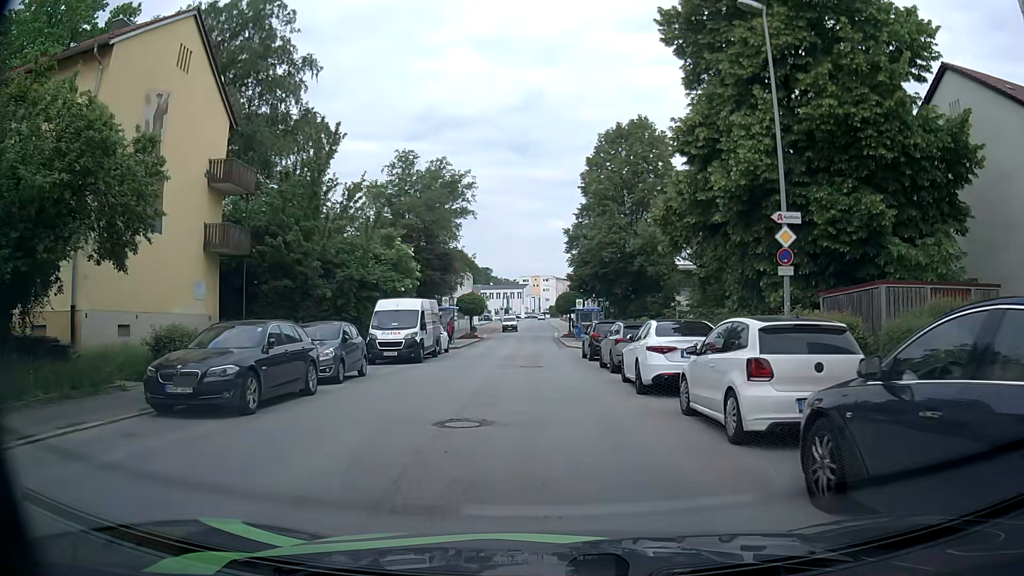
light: Day
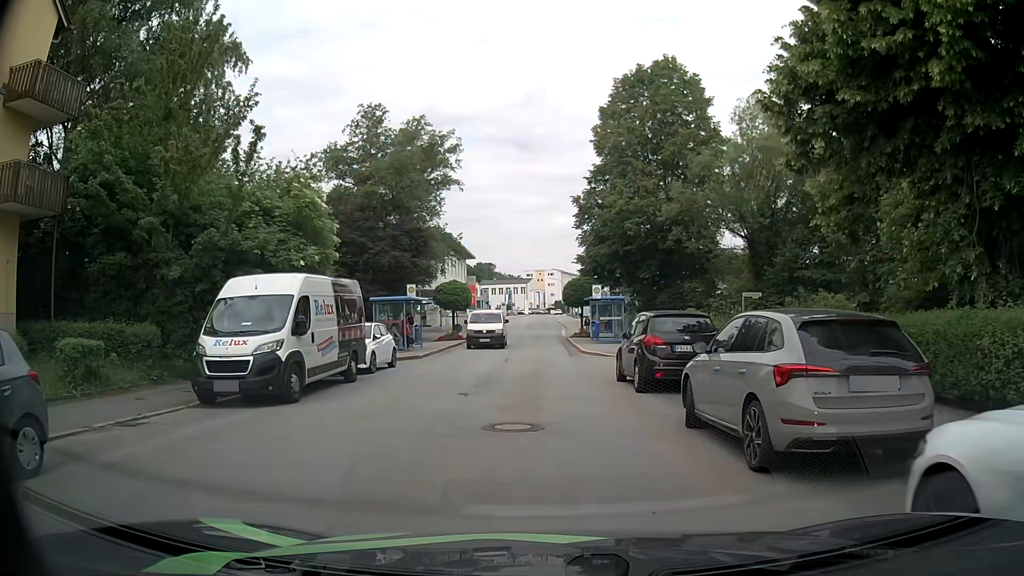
(-0.1, +13.1) m; 0°
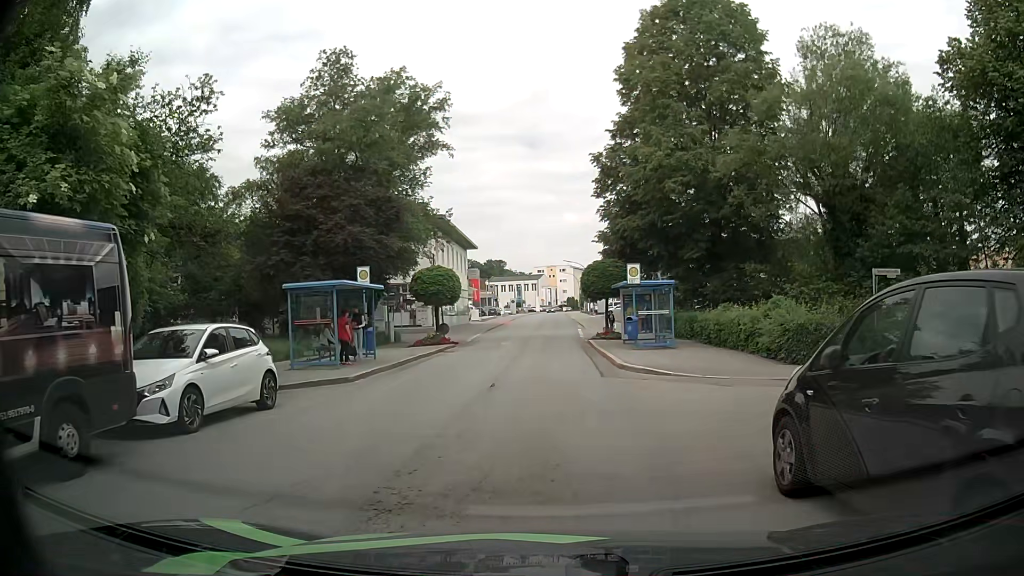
(-0.1, +10.7) m; -1°
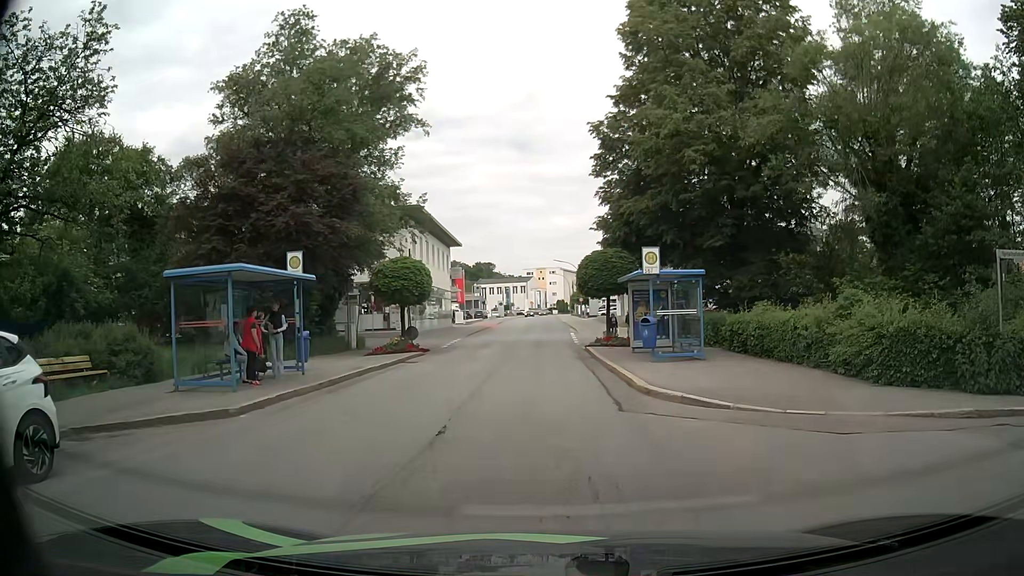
(0.0, +5.7) m; +1°
